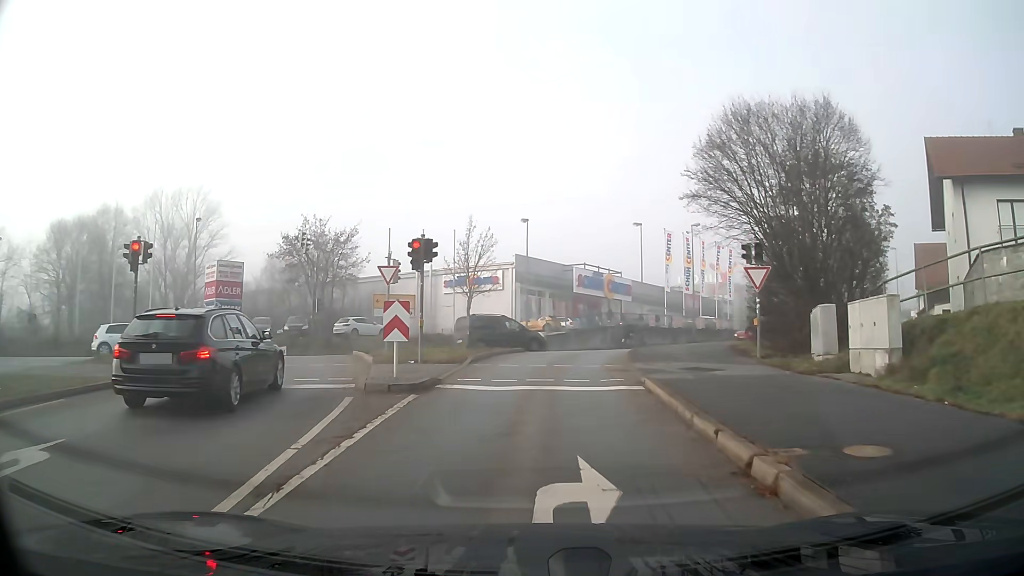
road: primary_link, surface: asphalt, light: Day
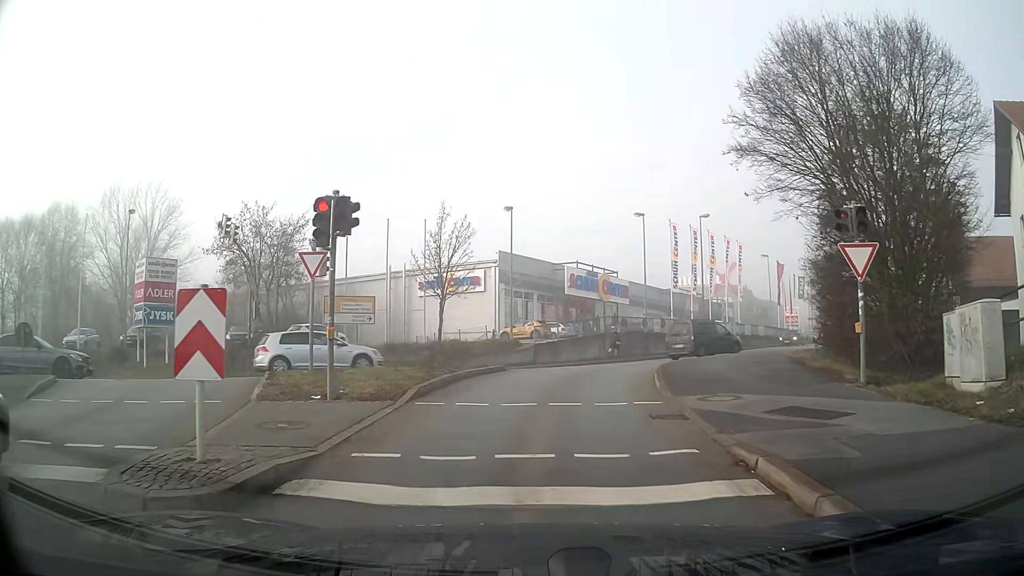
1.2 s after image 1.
(+0.1, +7.2) m; +1°
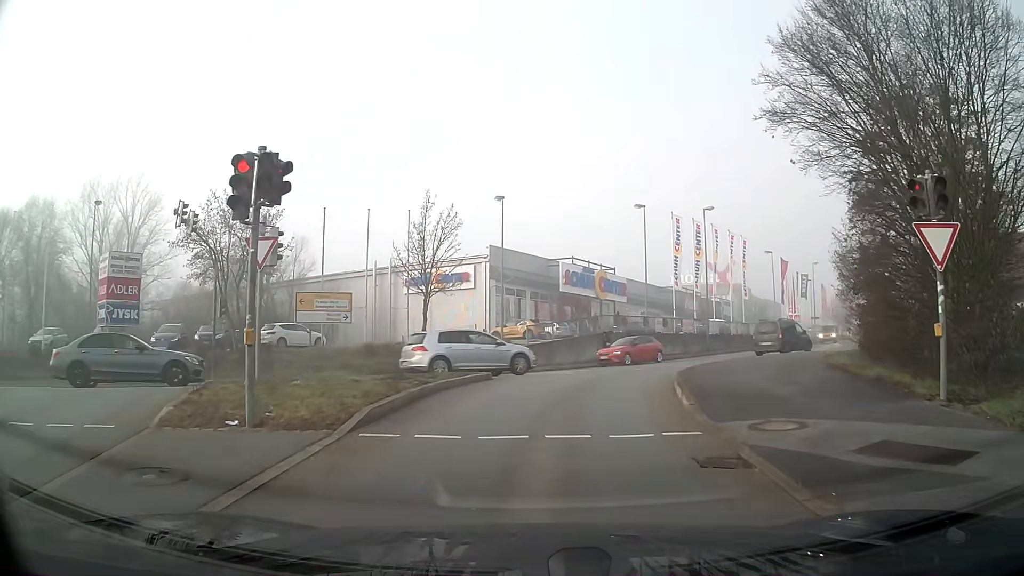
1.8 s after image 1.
(0.0, +3.0) m; 0°
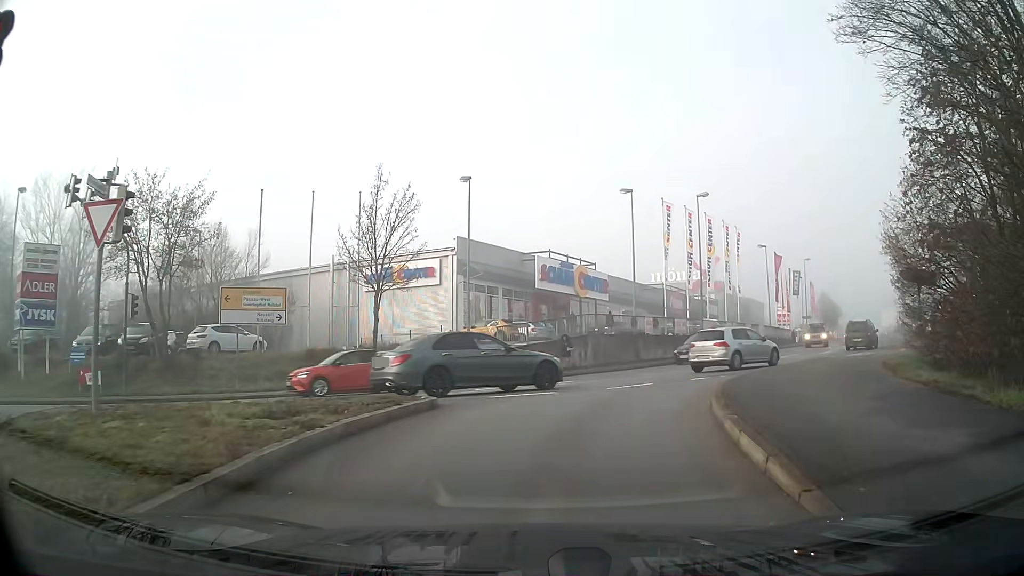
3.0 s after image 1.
(+0.1, +5.2) m; +3°
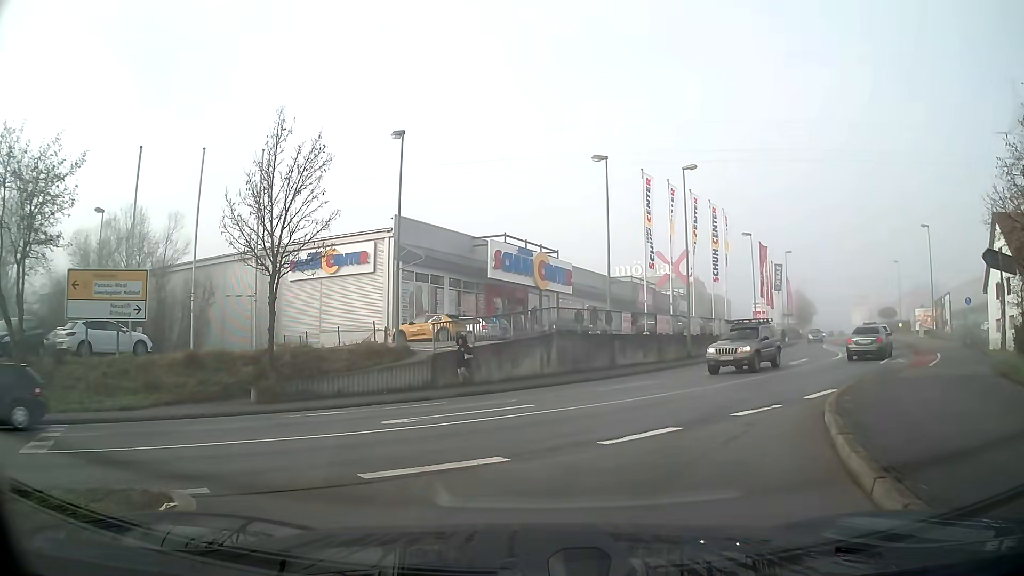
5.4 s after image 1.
(+0.2, +7.0) m; +3°
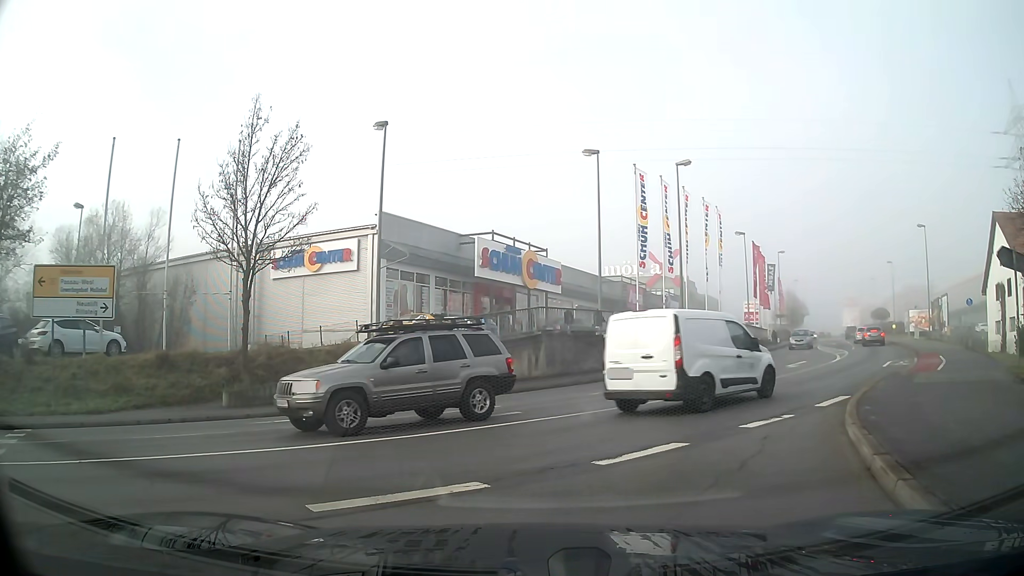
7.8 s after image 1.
(0.0, +1.1) m; 0°
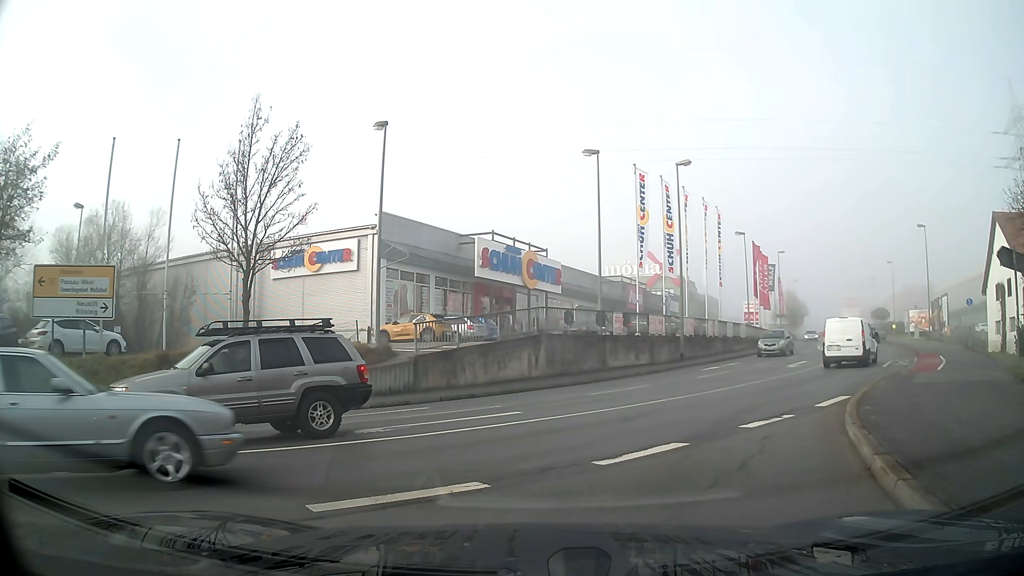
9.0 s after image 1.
(0.0, 0.0) m; 0°
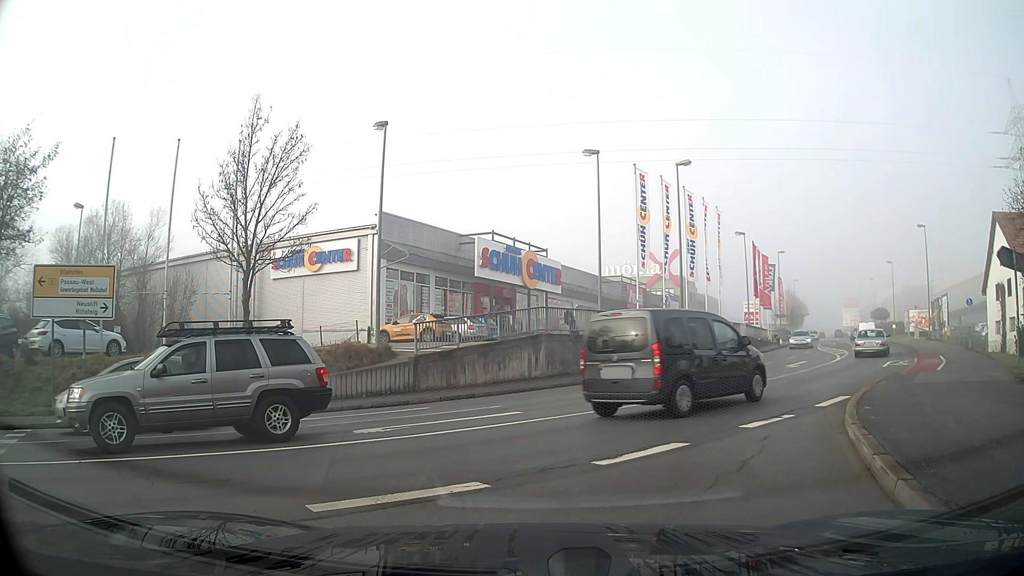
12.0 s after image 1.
(0.0, 0.0) m; 0°
(+2, +10) (+8, +18) (+14, +26) (+19, +35) (+24, +43) (+29, +52) (+33, +61) (+37, +70) (+42, +79) (+46, +88) m
